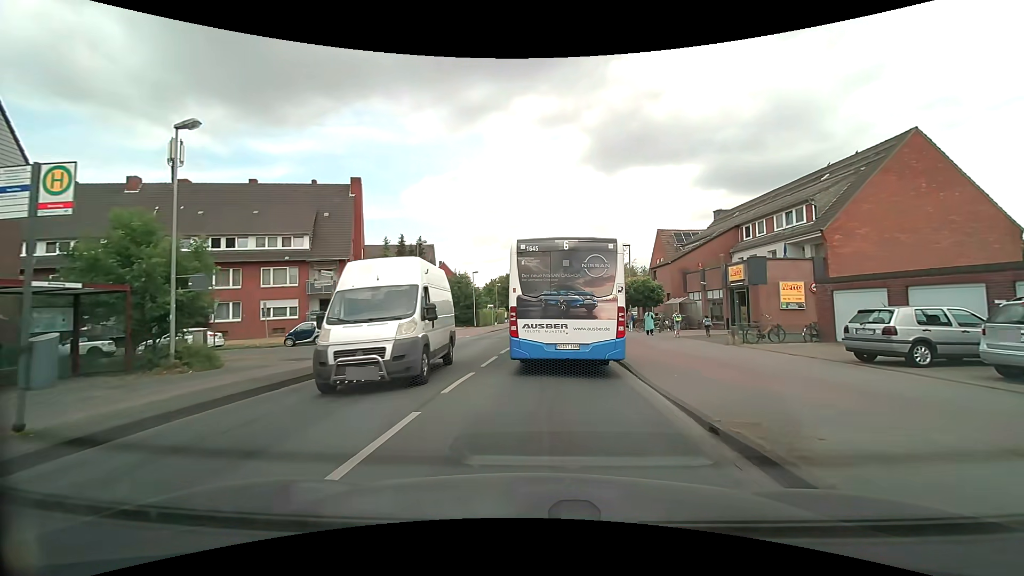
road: tertiary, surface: asphalt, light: Day
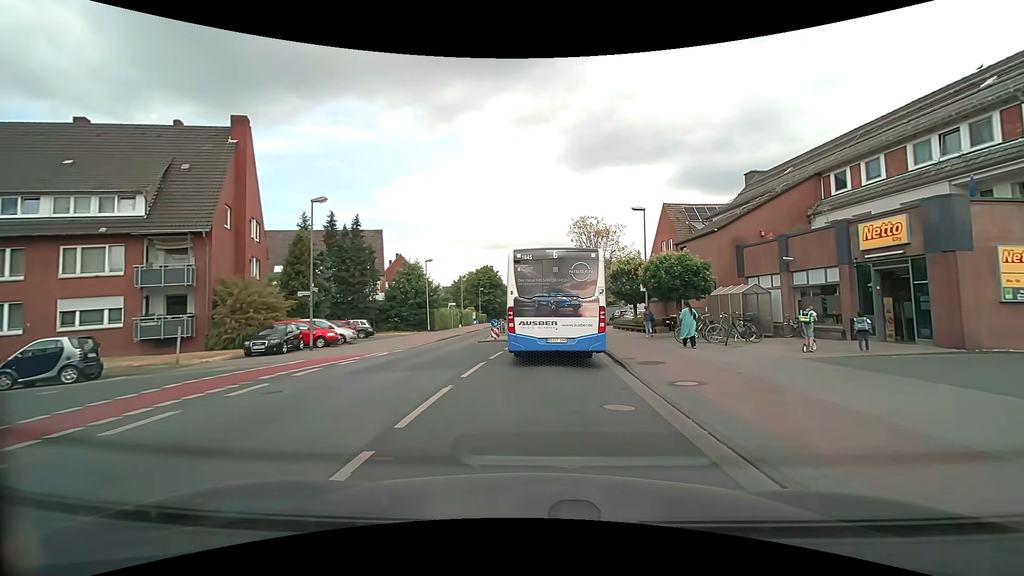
(+0.3, +15.9) m; +3°
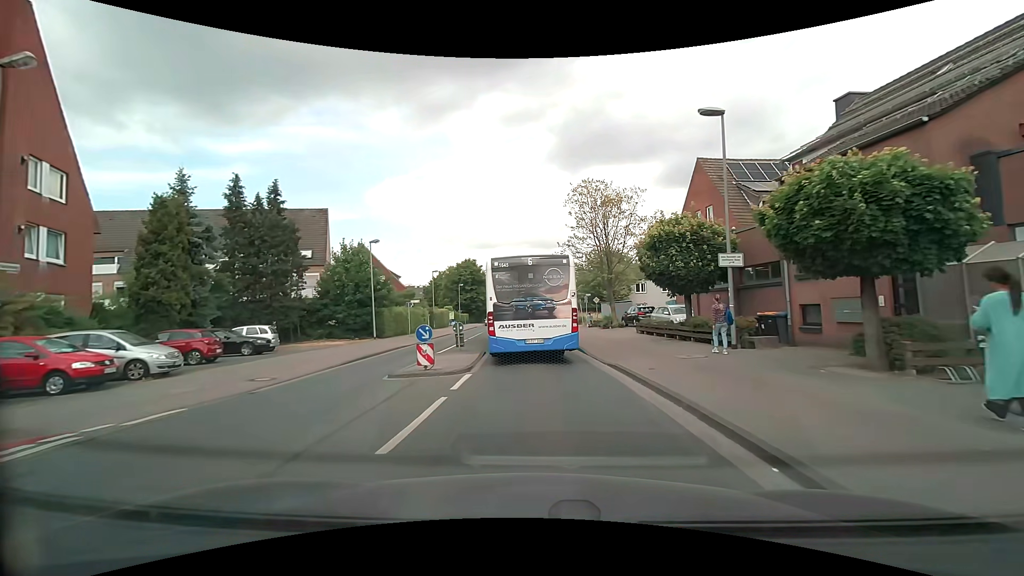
(+0.3, +14.7) m; +1°
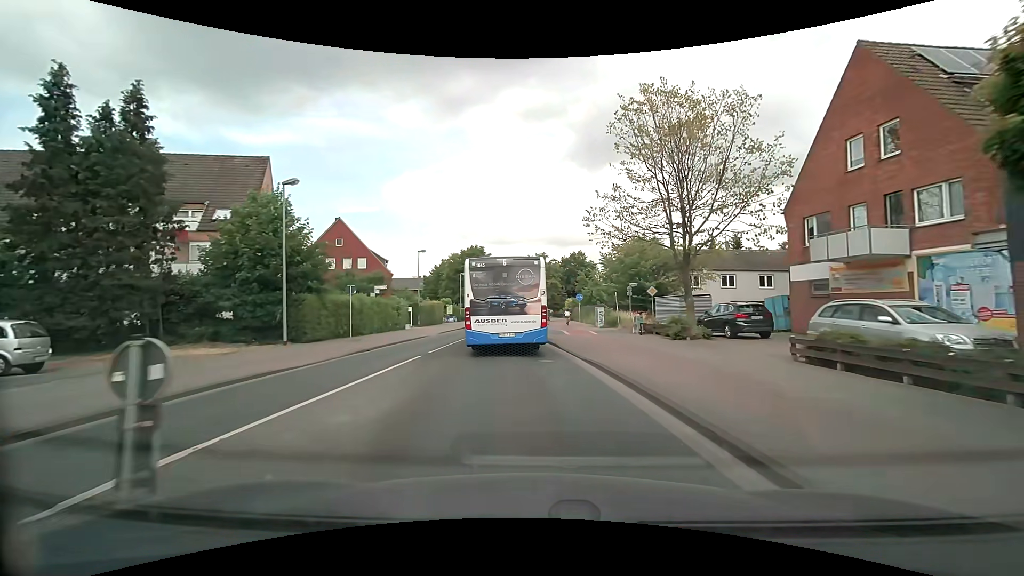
(-0.2, +16.0) m; -2°
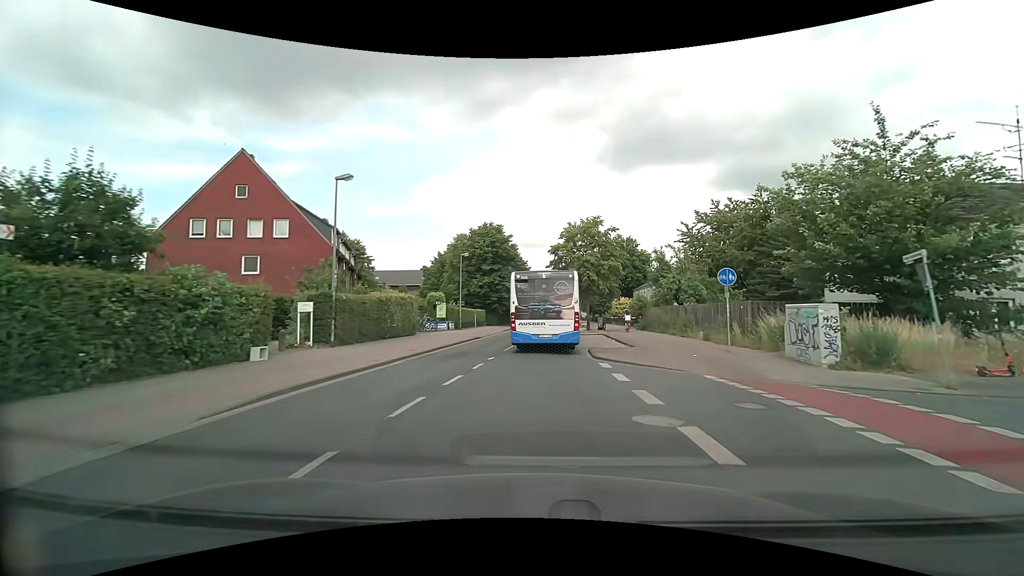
(-1.2, +28.9) m; -2°
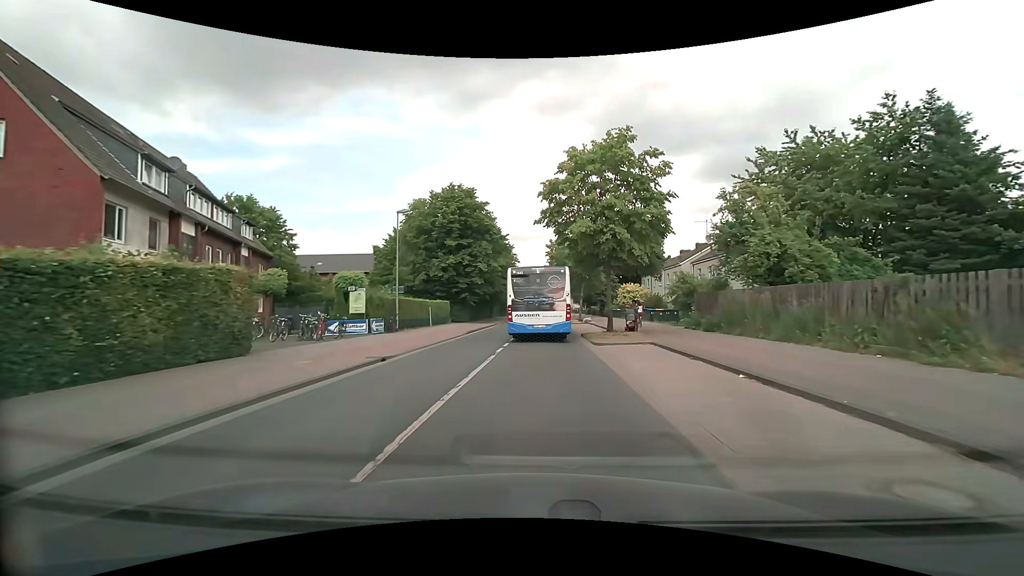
(+0.2, +19.2) m; +1°
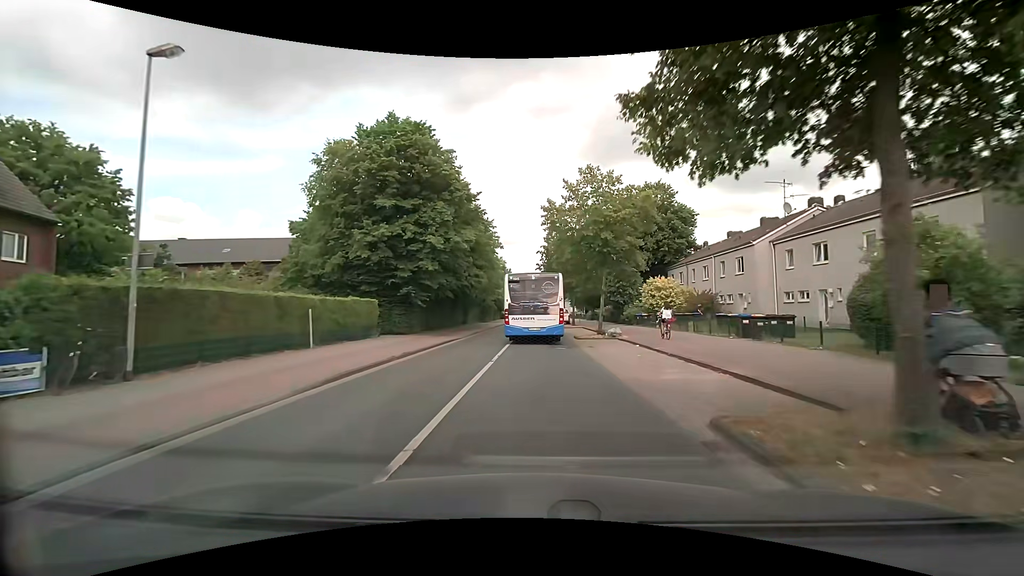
(+0.3, +20.2) m; +1°
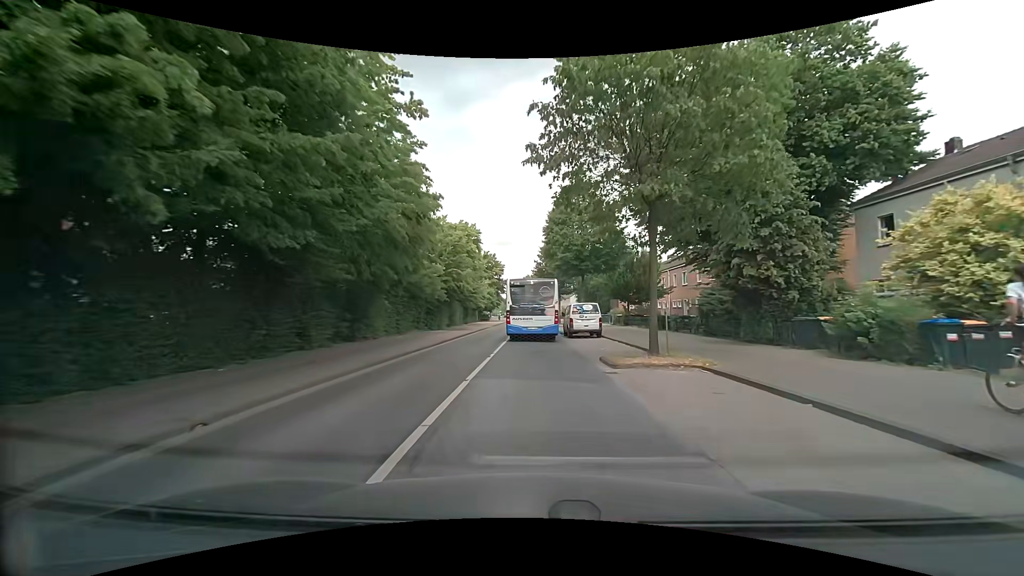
(+0.4, +34.4) m; +1°
(0, +10) (0, +20) (0, +30) (-1, +40) (-1, +50) (-1, +60) (-1, +70) (-1, +80) (-1, +90) (-2, +100) m
